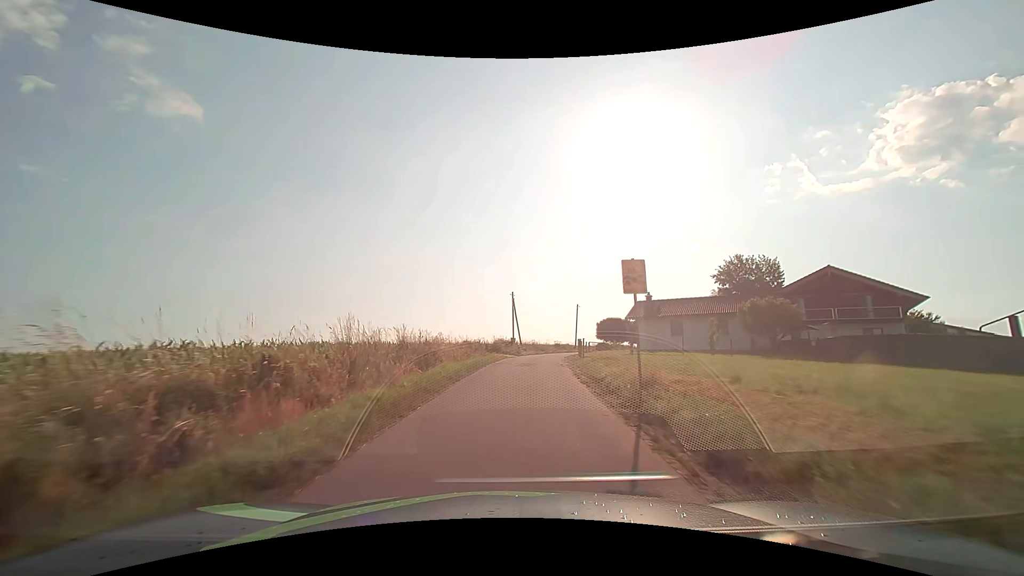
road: unclassified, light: Day
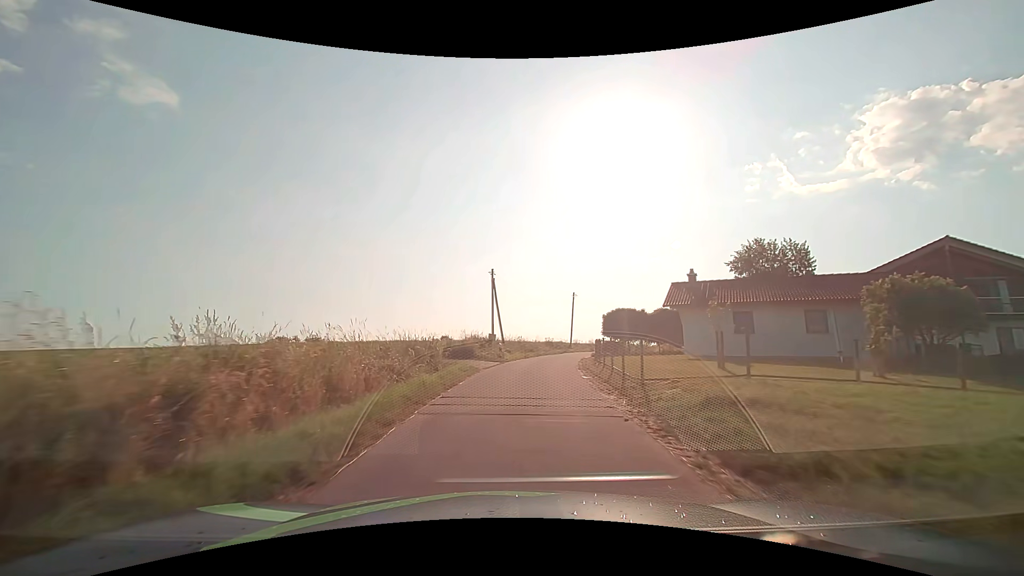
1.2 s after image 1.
(+0.2, +14.5) m; +2°
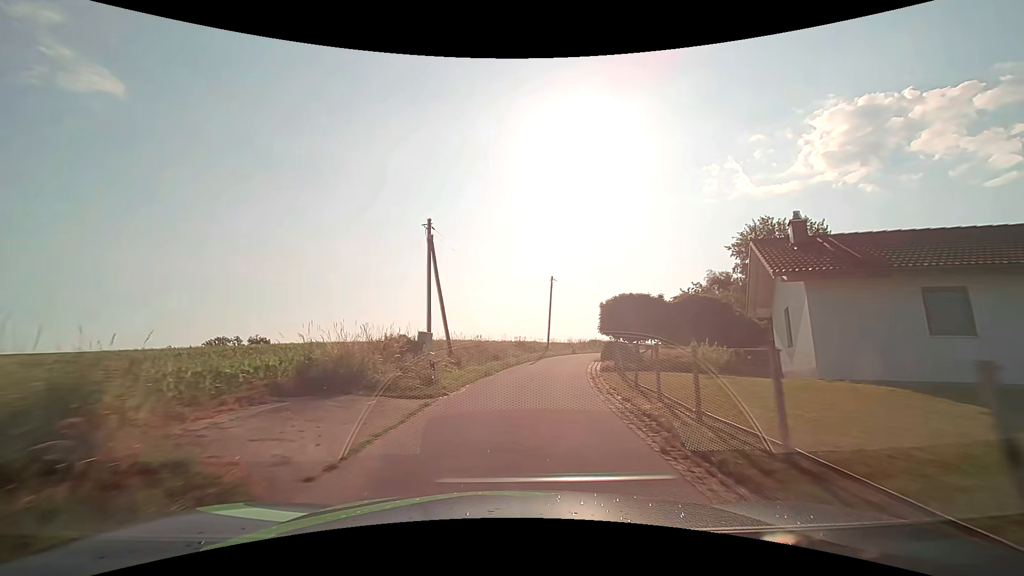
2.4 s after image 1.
(+0.5, +14.7) m; +4°
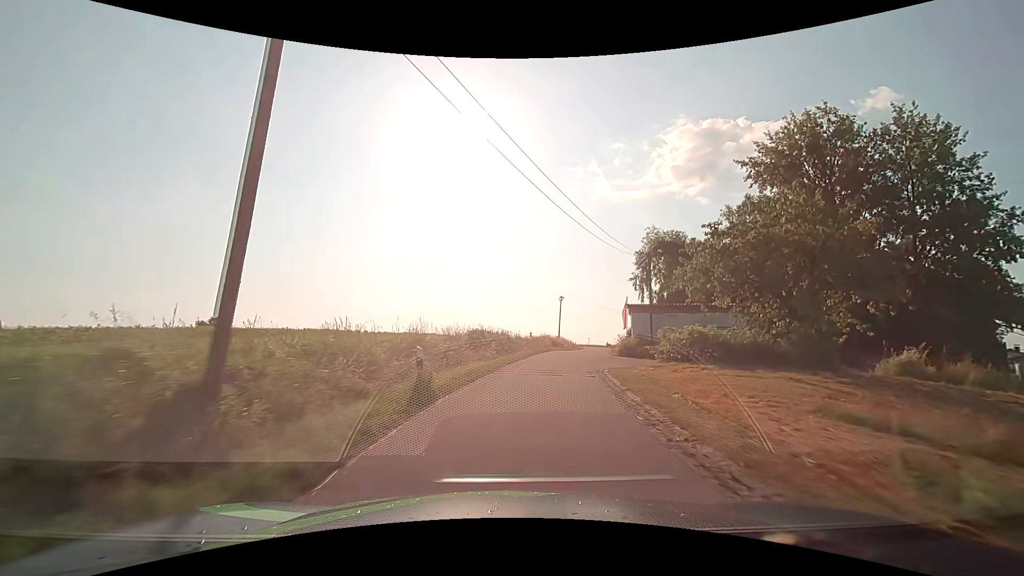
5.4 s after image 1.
(+4.8, +37.3) m; +16°
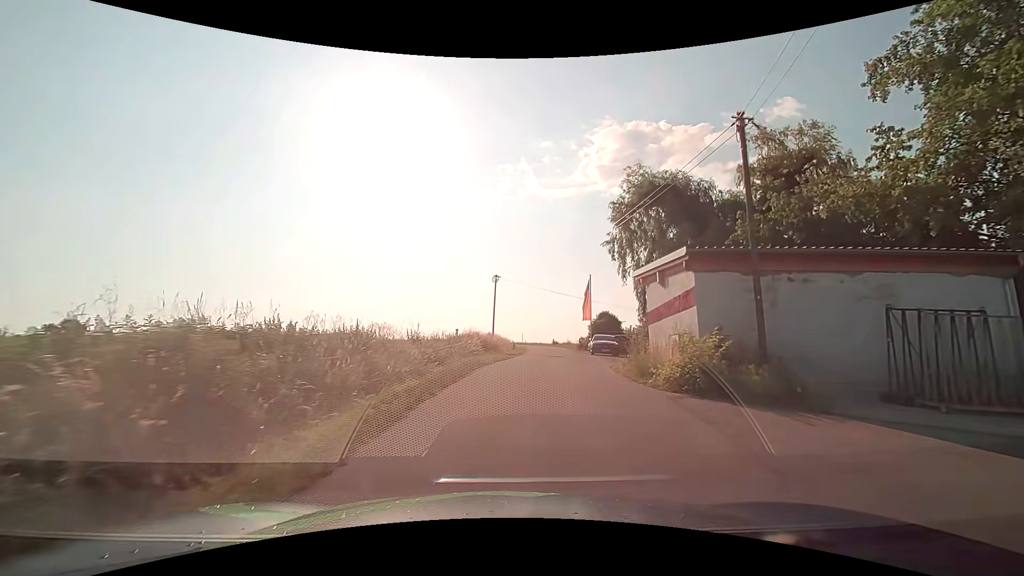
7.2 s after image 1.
(+1.7, +21.1) m; +8°
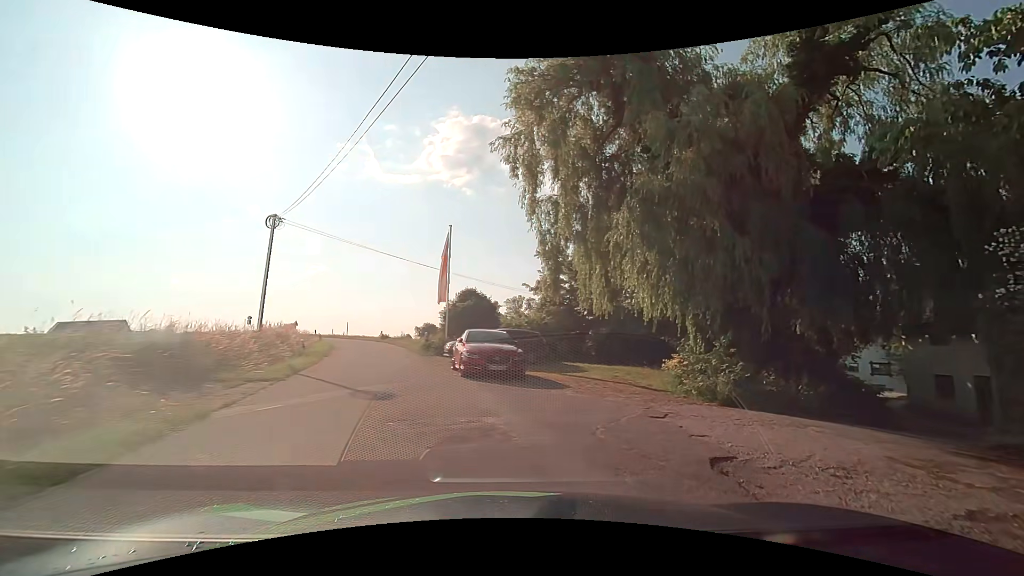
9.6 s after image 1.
(+1.4, +18.7) m; +17°
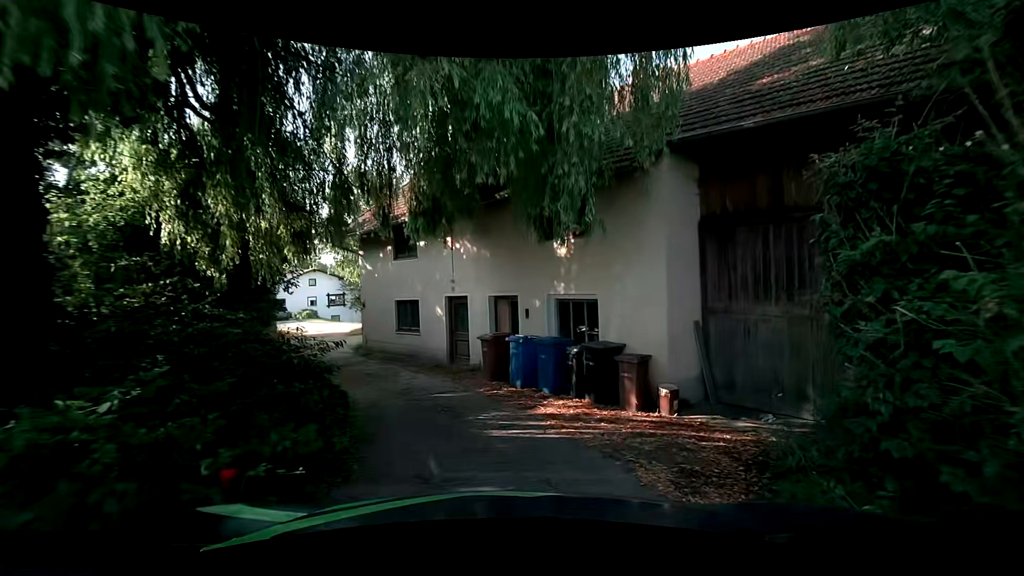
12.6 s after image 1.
(+6.7, +11.0) m; +58°
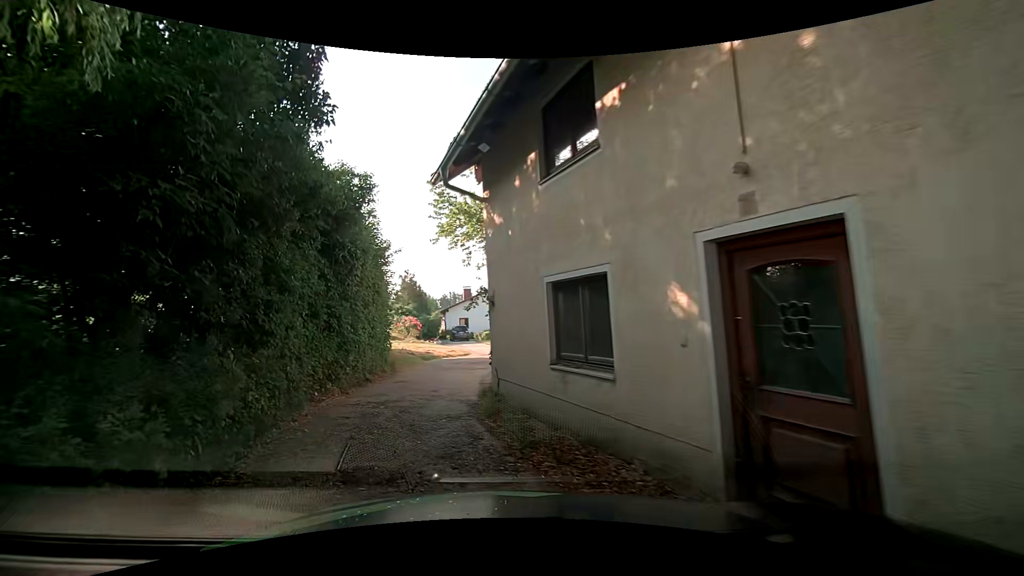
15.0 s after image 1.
(-0.7, +10.1) m; -18°
